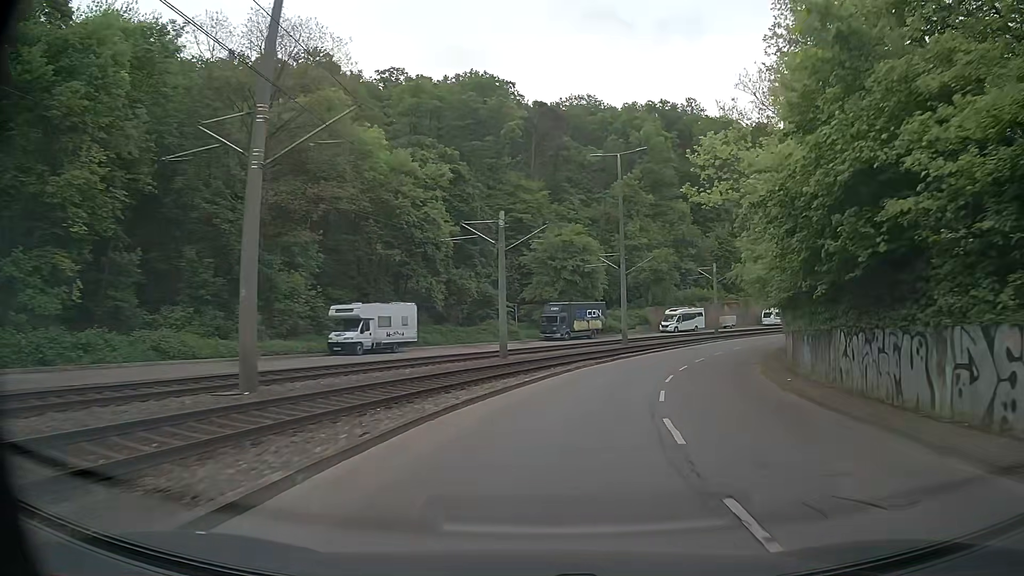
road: secondary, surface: asphalt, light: Day
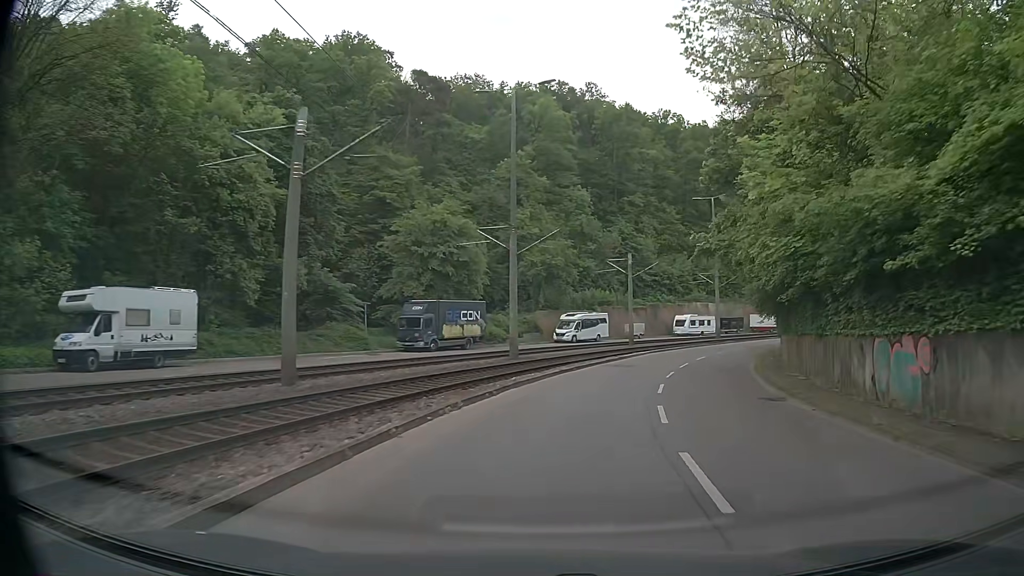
(+1.3, +15.8) m; +10°
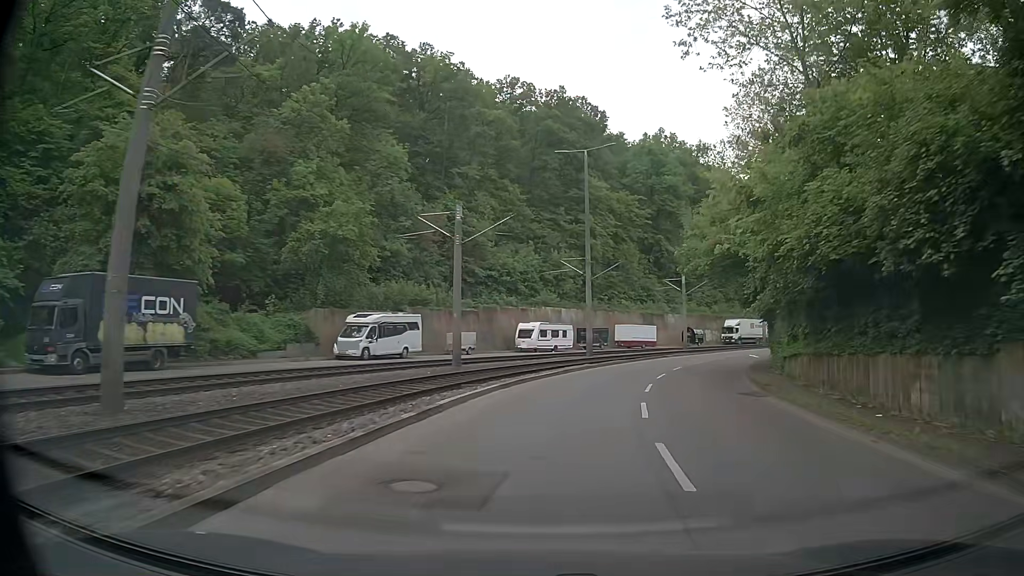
(+3.0, +23.3) m; +15°
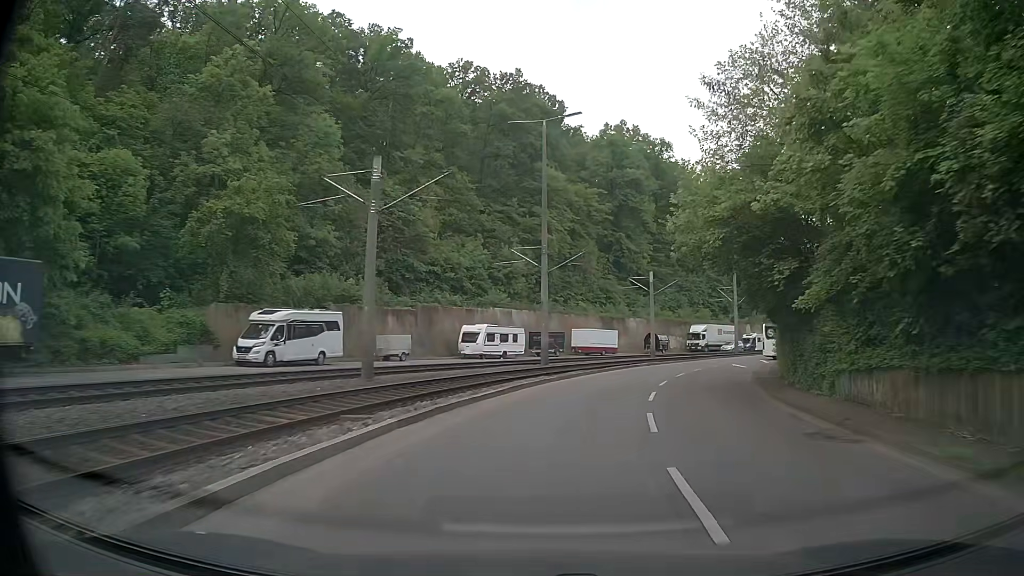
(+0.3, +7.8) m; +4°
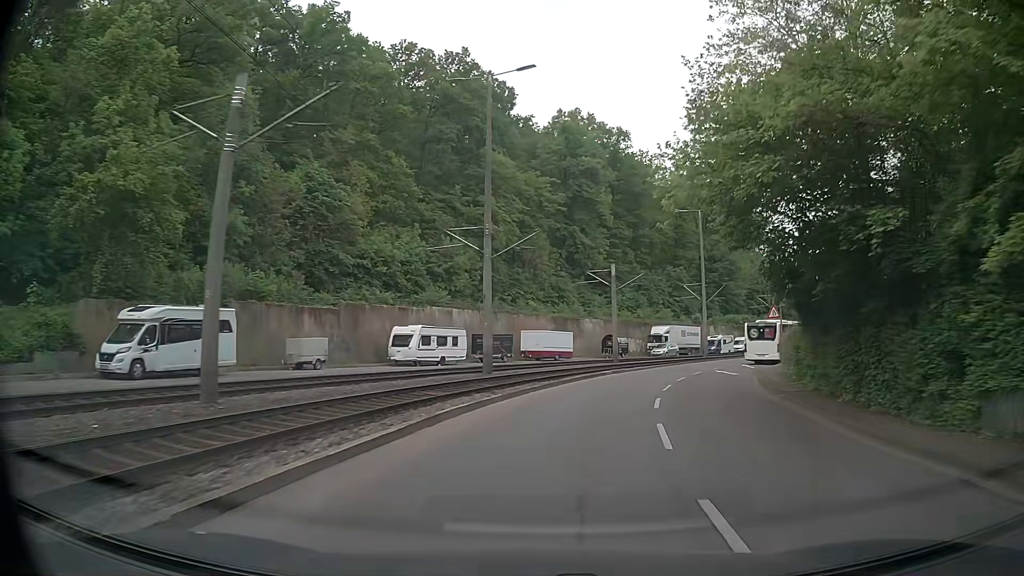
(+0.3, +7.8) m; +5°
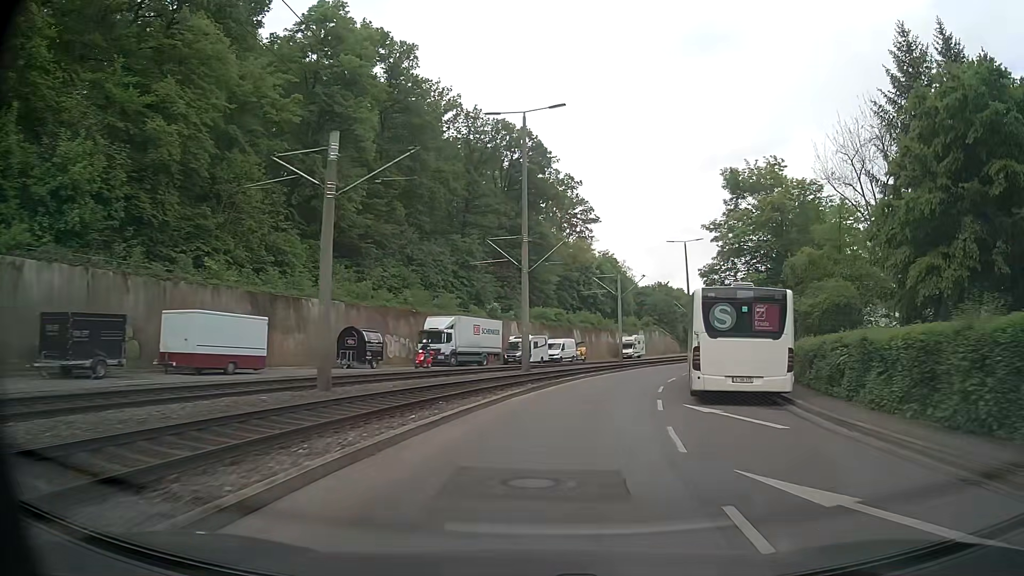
(+5.0, +30.3) m; +19°
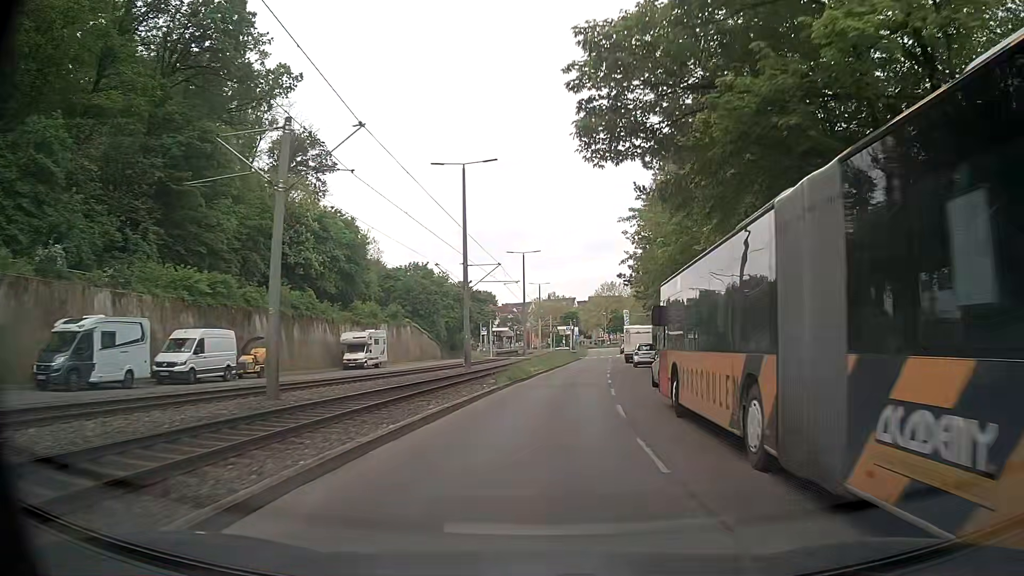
(+7.1, +37.4) m; +20°
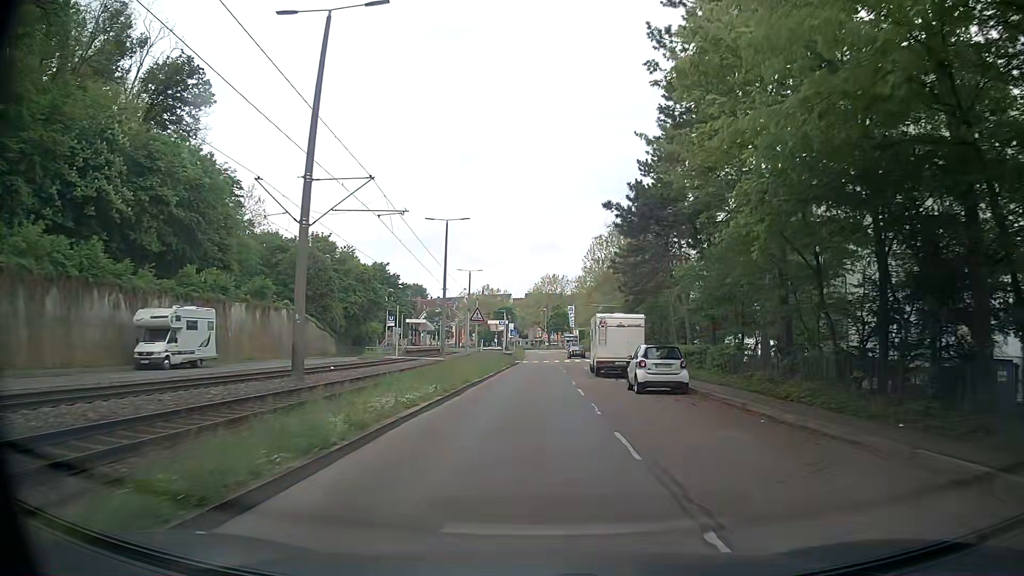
(+1.3, +23.1) m; +5°
(0, +10) (+1, +20) (+1, +30) (+2, +40) (+2, +50) (+2, +60) (+3, +70) (+3, +80) (+3, +90) (+3, +100) m
